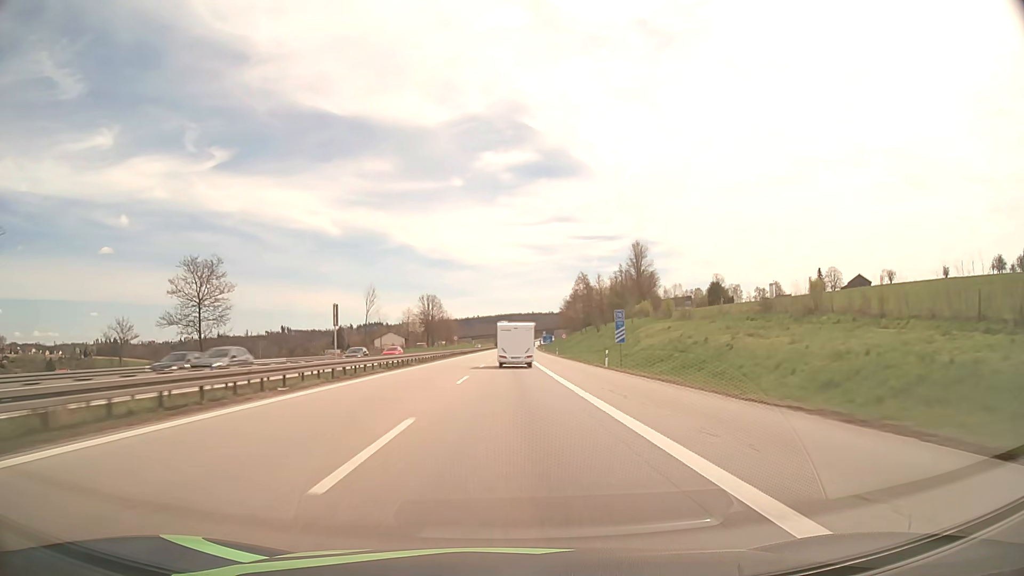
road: motorway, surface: asphalt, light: Day
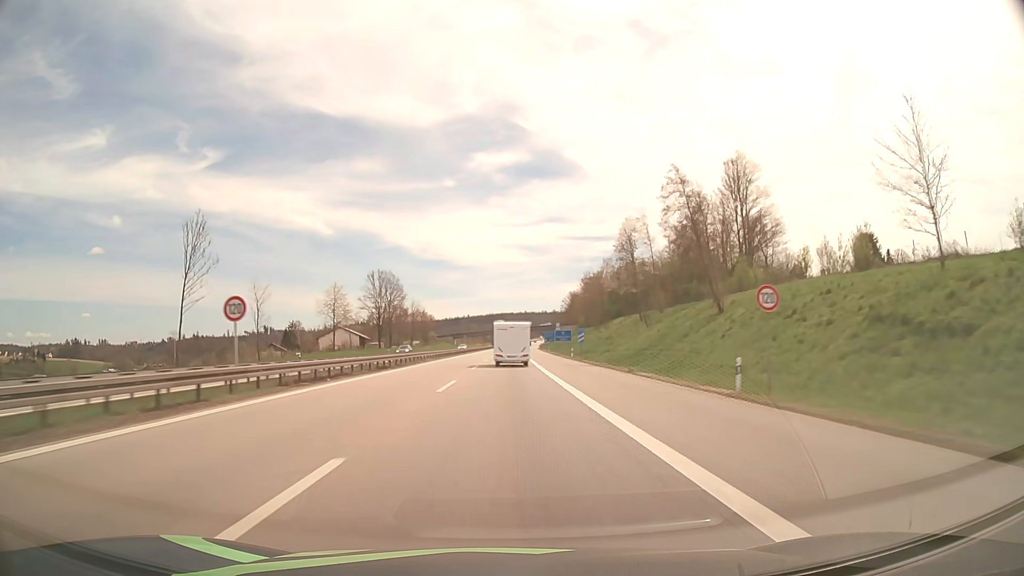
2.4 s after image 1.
(+0.5, +75.9) m; +1°
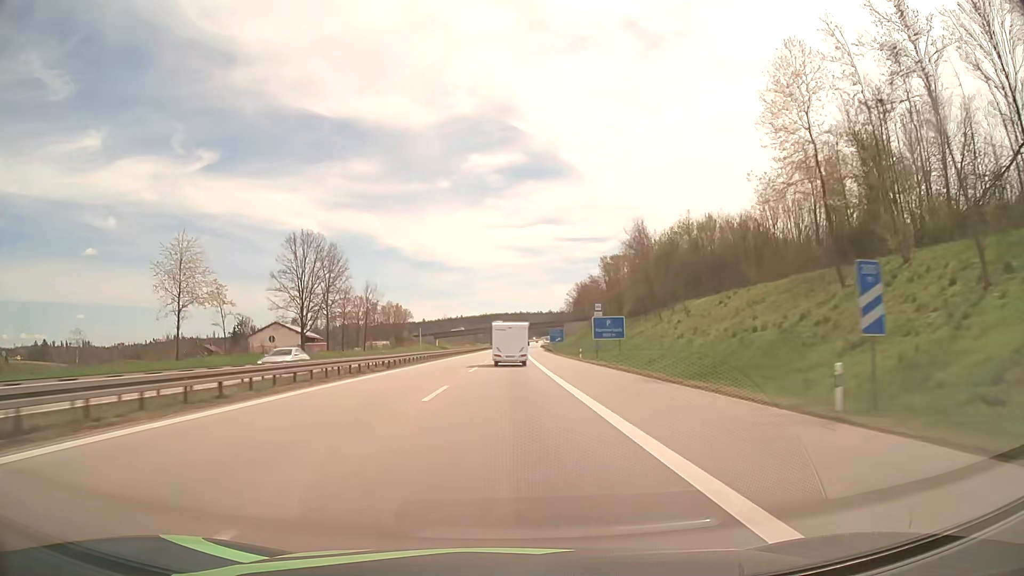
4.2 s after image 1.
(+0.2, +56.8) m; +1°
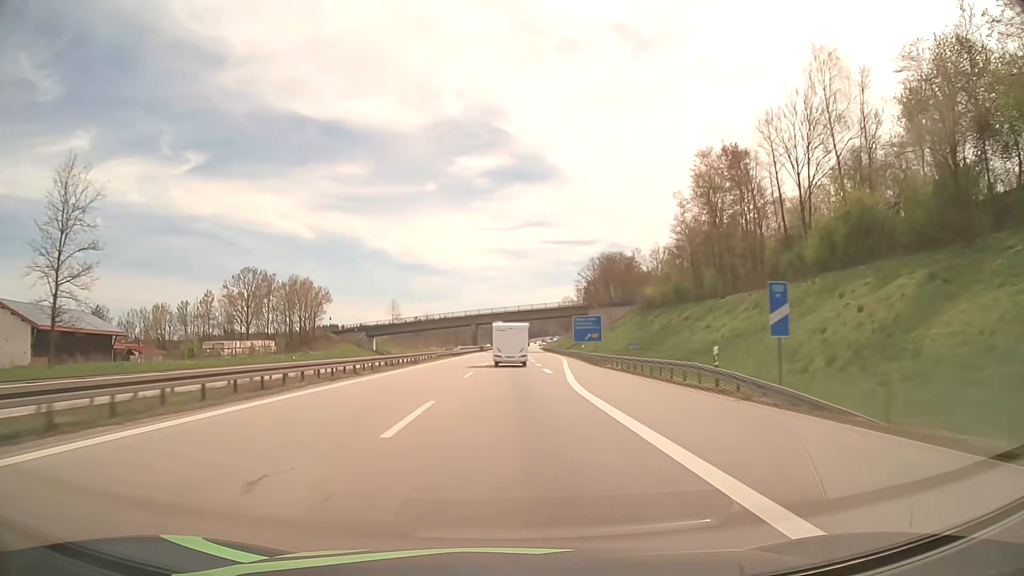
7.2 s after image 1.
(+0.7, +95.4) m; +1°
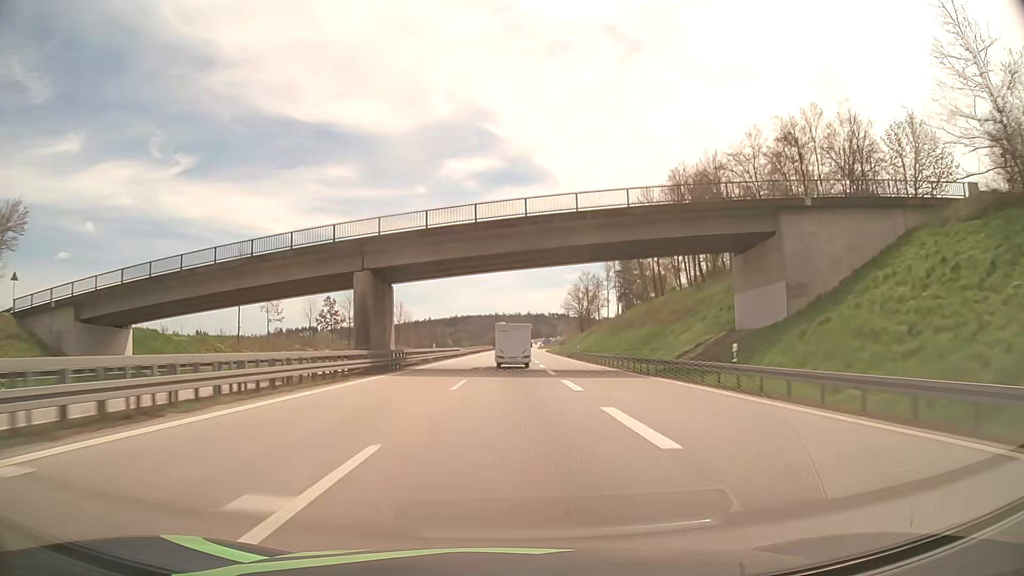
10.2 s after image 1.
(+1.0, +96.3) m; +1°
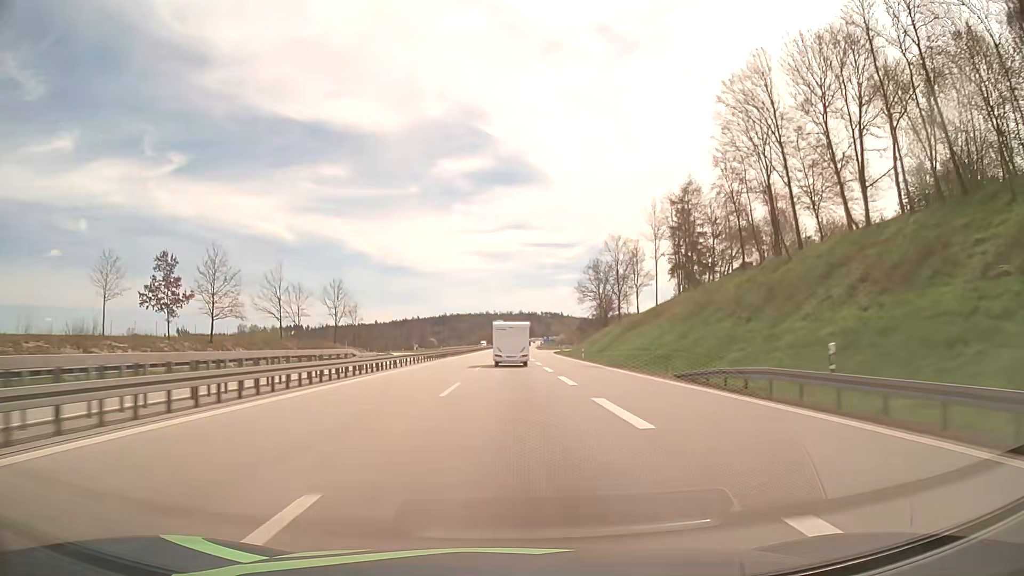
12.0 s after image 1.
(+0.4, +57.6) m; +1°
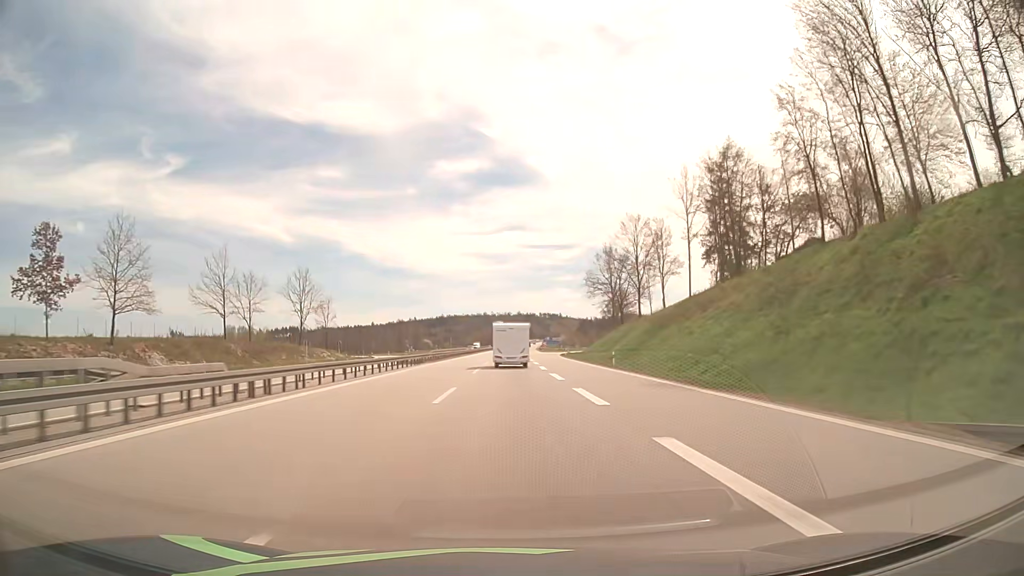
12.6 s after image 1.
(0.0, +19.1) m; 0°
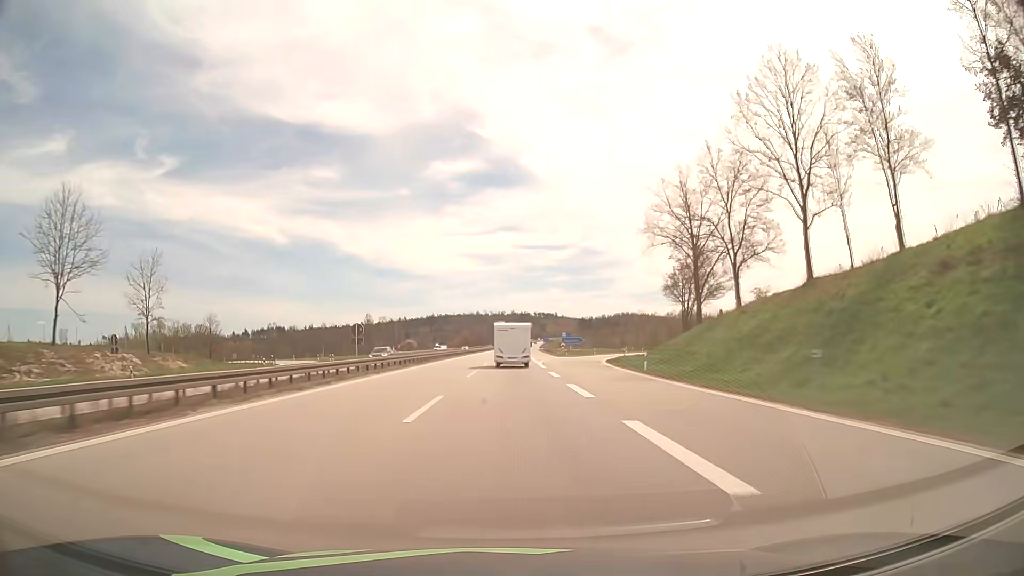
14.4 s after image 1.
(+0.2, +57.2) m; 0°
(0, +10) (0, +20) (0, +30) (0, +40) (0, +50) (0, +60) (0, +70) (+1, +80) (+1, +90) (+1, +100) m
